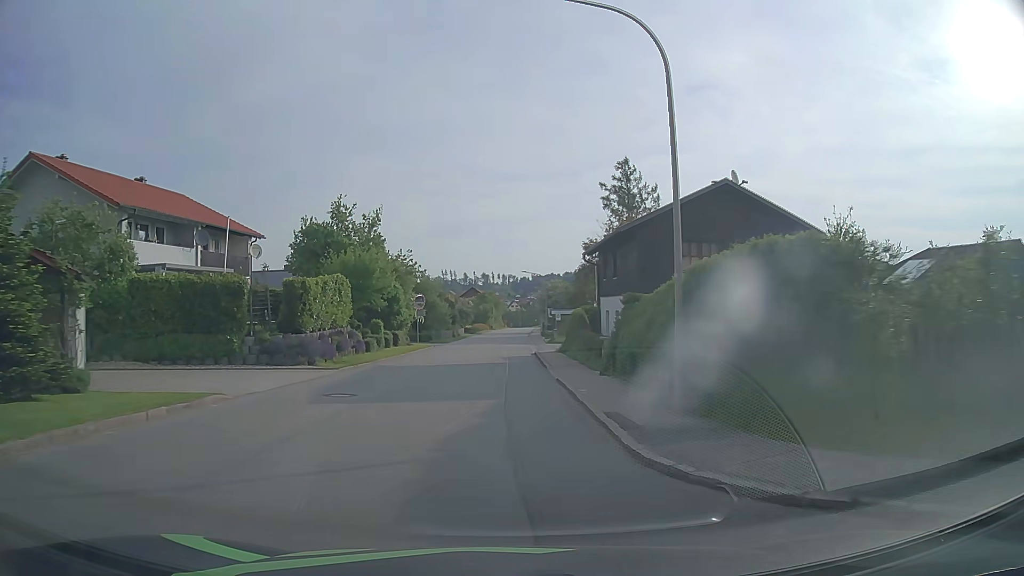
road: tertiary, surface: asphalt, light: Day
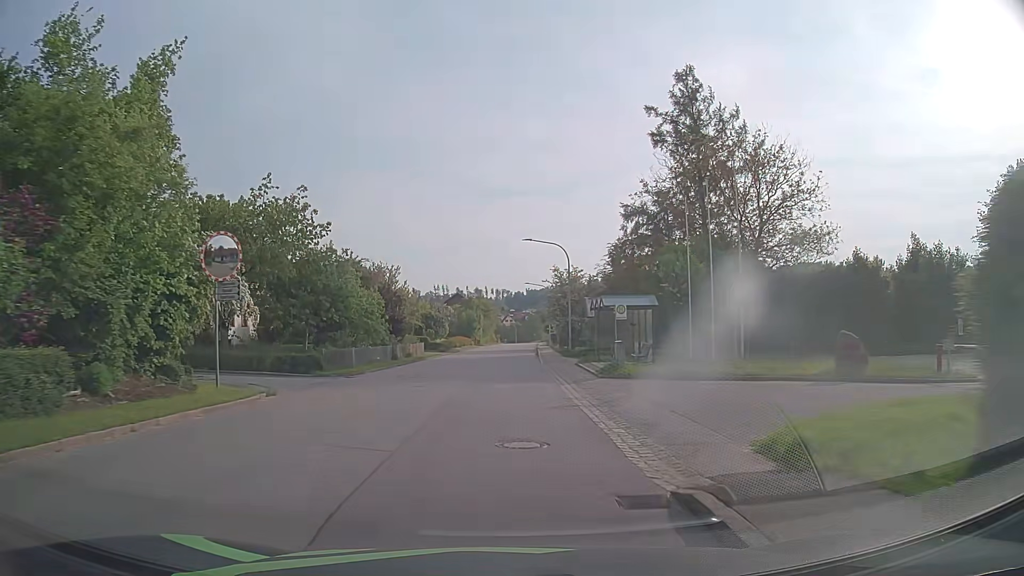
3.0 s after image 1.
(0.0, +34.8) m; 0°
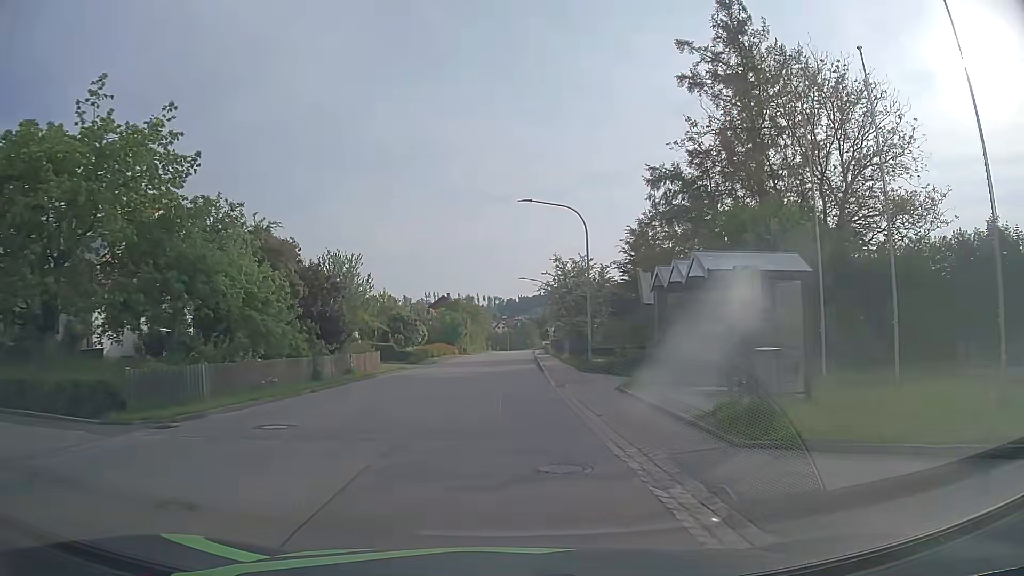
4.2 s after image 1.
(+0.1, +13.9) m; +1°
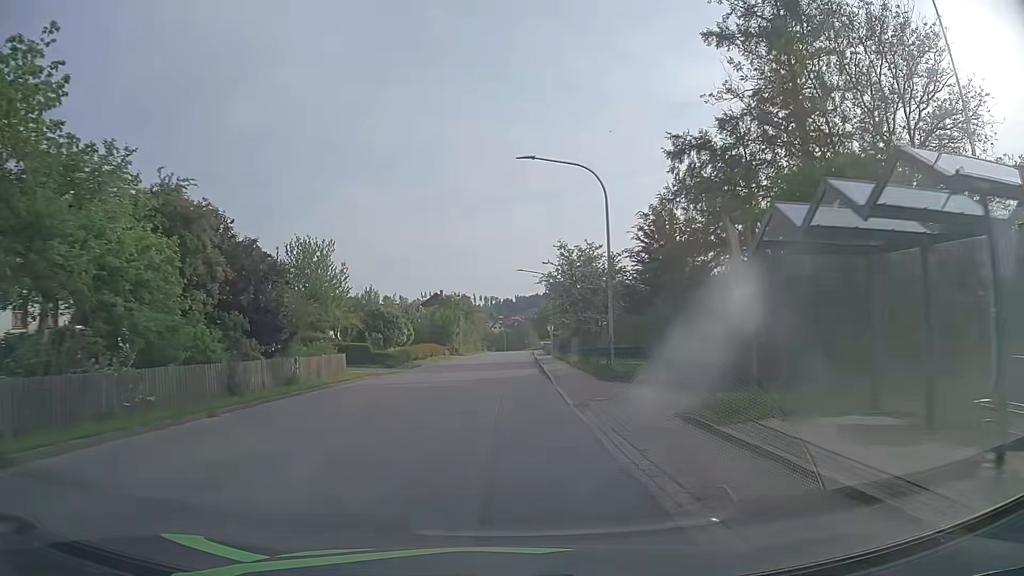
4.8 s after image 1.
(0.0, +7.0) m; 0°
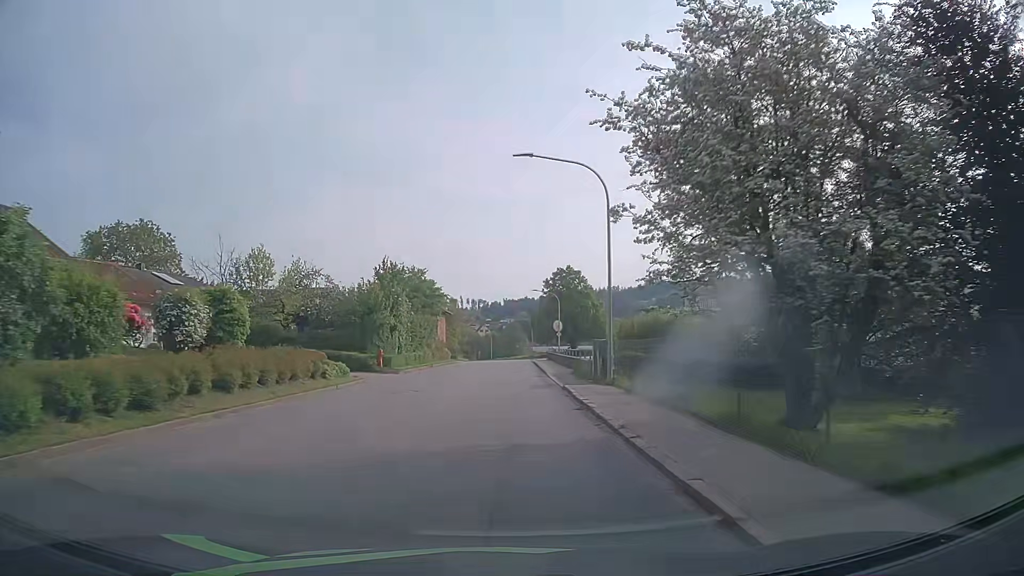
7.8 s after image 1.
(+0.1, +36.1) m; +1°
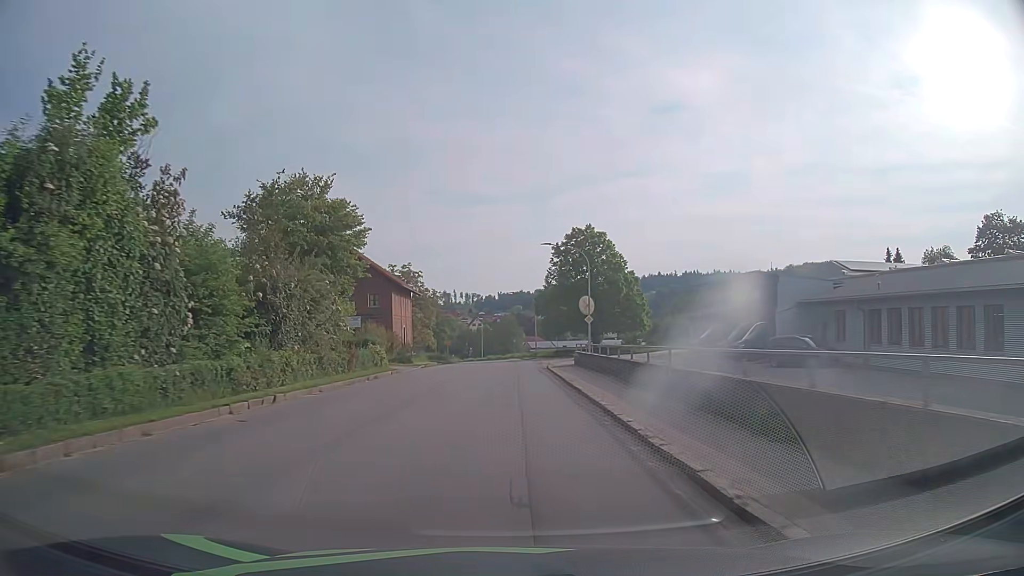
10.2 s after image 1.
(+0.1, +30.2) m; +1°
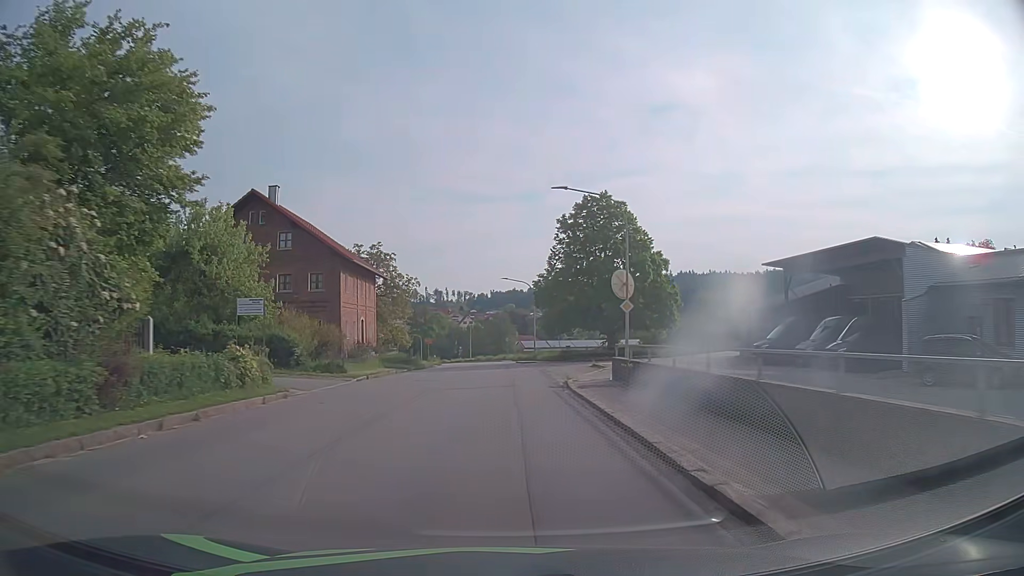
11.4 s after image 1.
(-0.1, +15.2) m; 0°
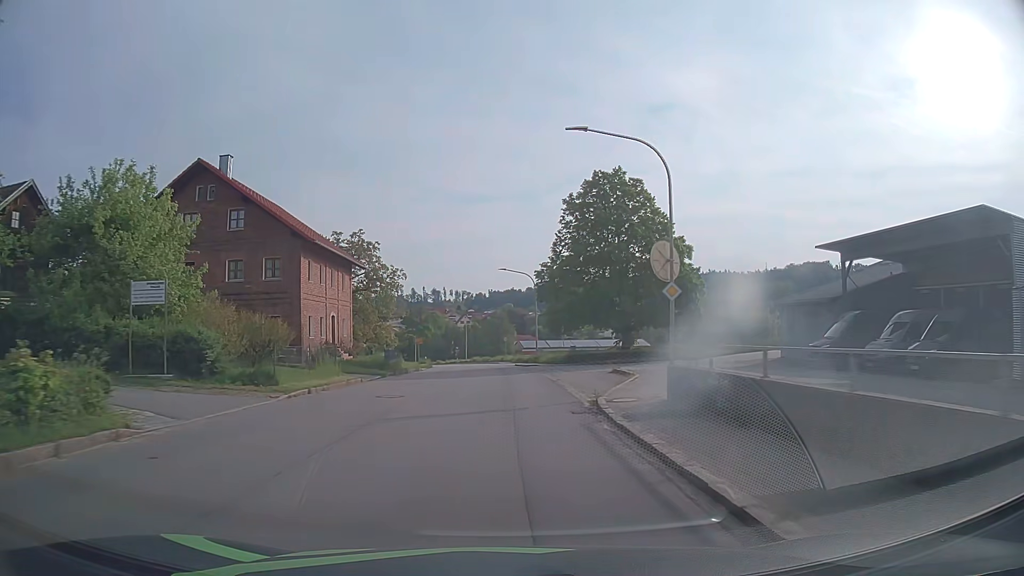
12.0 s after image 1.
(0.0, +7.6) m; 0°
(0, +10) (0, +20) (0, +30) (0, +40) (-1, +50) (-2, +60) (-2, +70) (-3, +80) (-5, +90) (-7, +100) m
